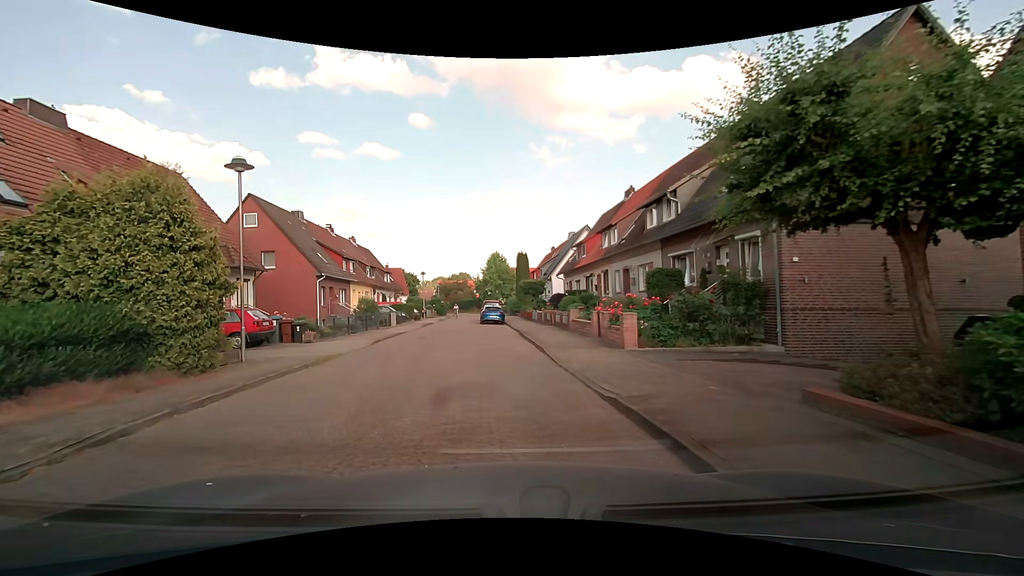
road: residential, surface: paving_stones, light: Day
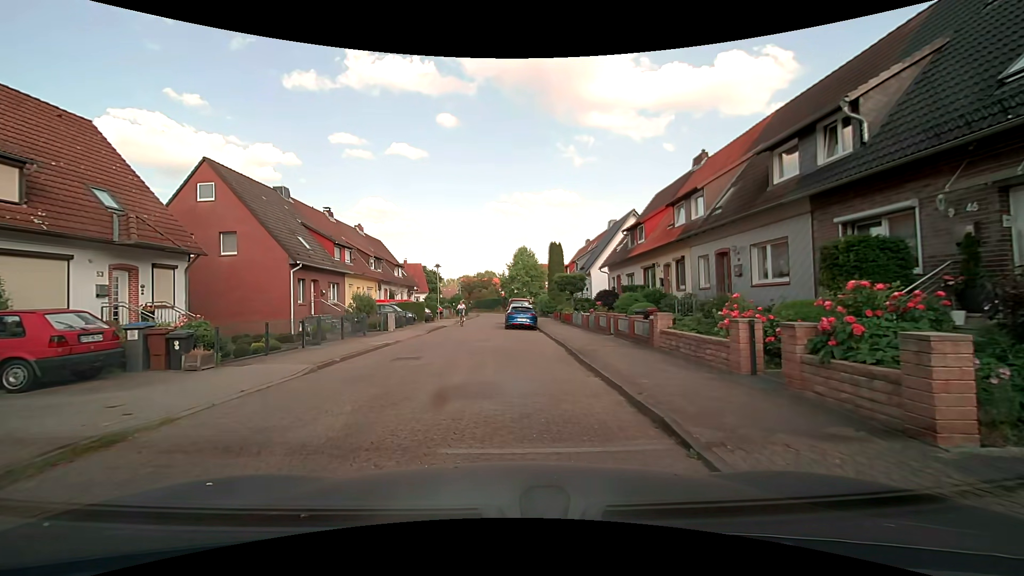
(-0.4, +9.0) m; -5°
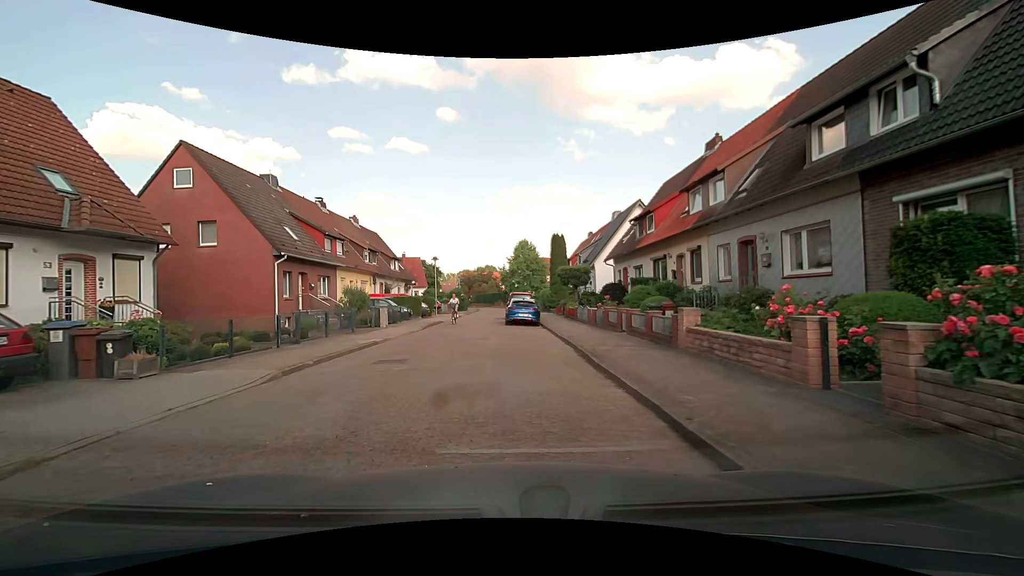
(+0.1, +1.9) m; +1°
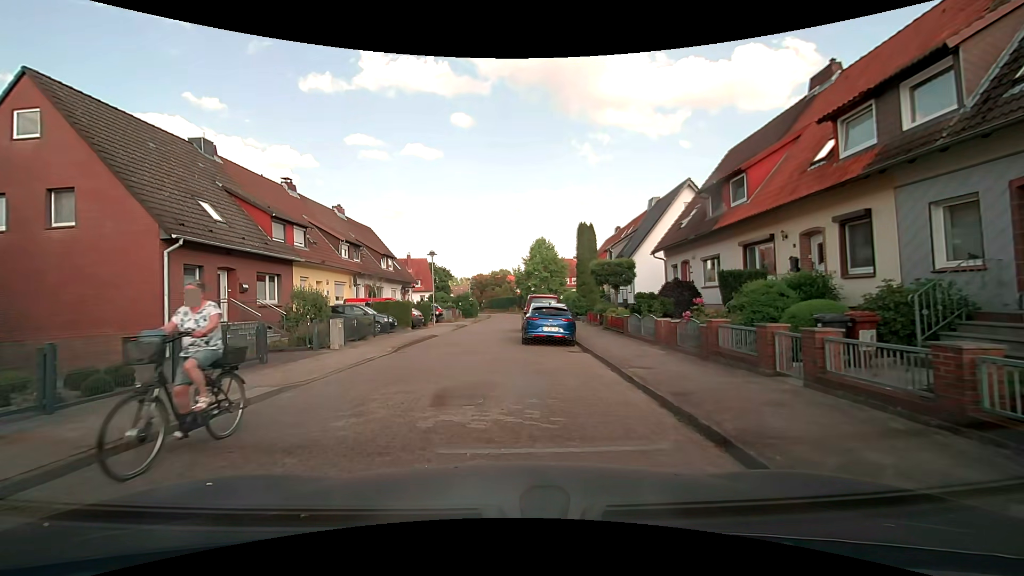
(0.0, +9.1) m; -3°
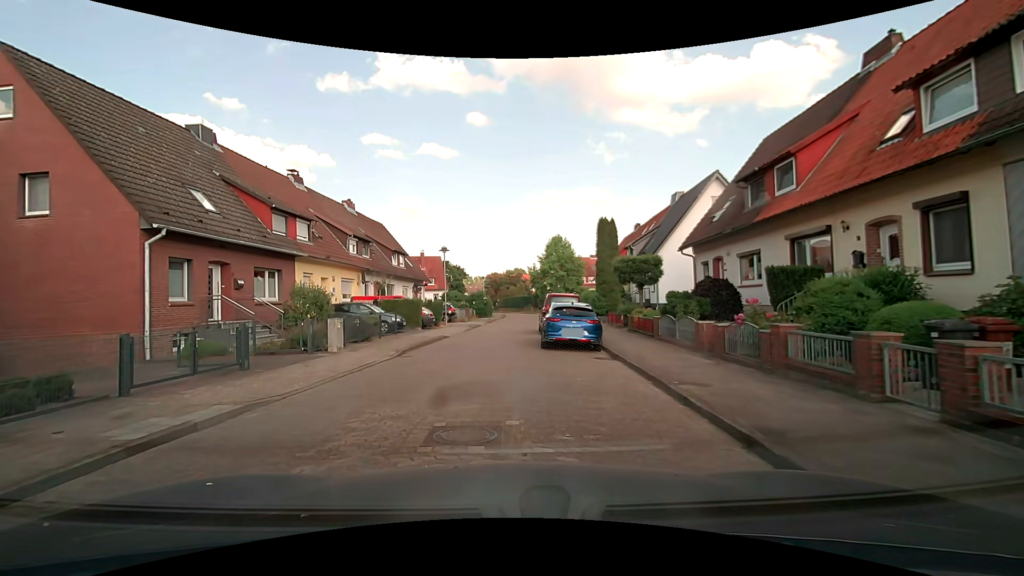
(0.0, +1.9) m; 0°
(-1, +10) (-1, +20) (0, +30) (+2, +40) (+3, +50) (+3, +60) (+3, +70) (+1, +79) (-2, +89) (-5, +98) m
